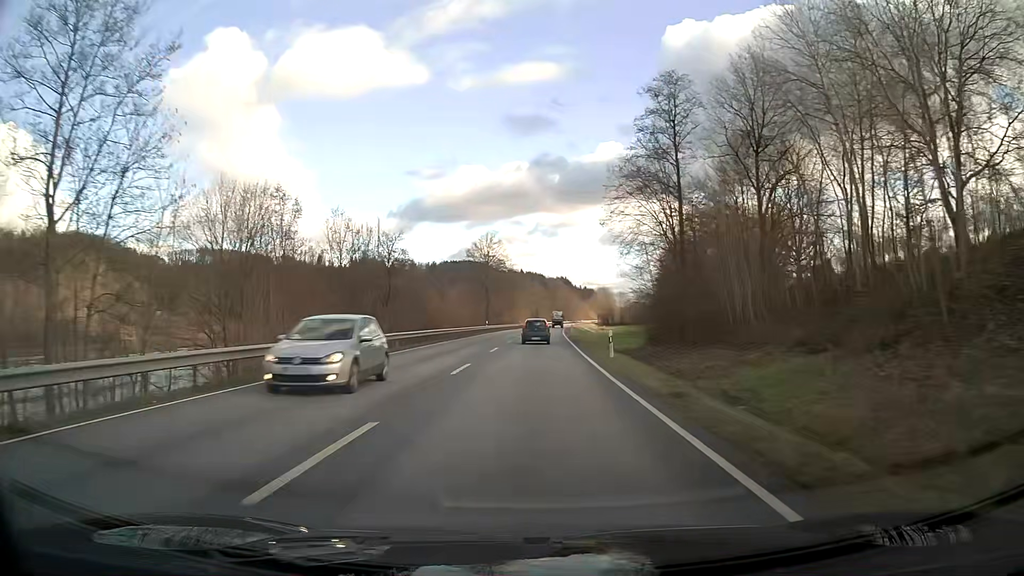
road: primary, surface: asphalt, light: Day
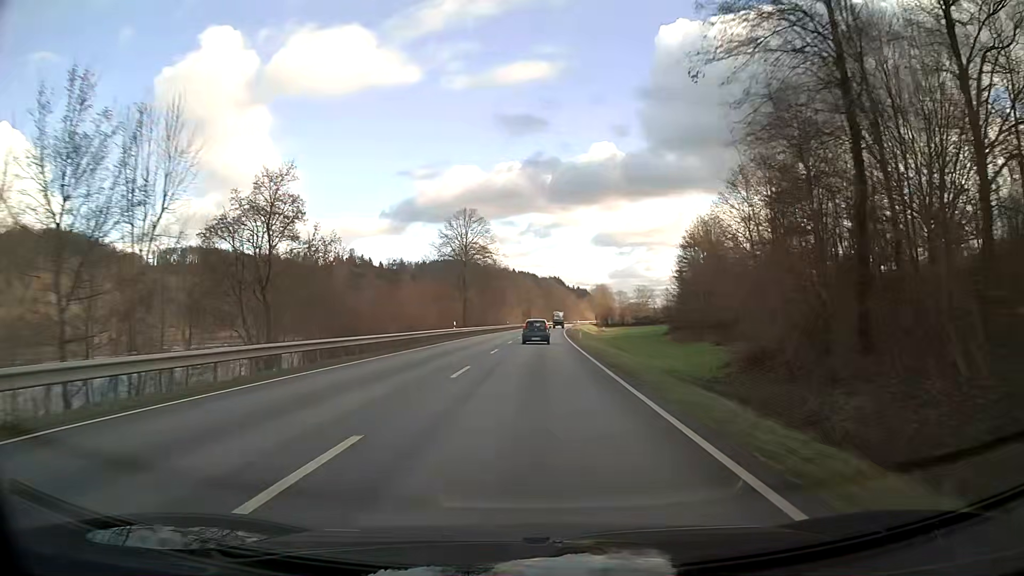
(+0.1, +25.3) m; +1°
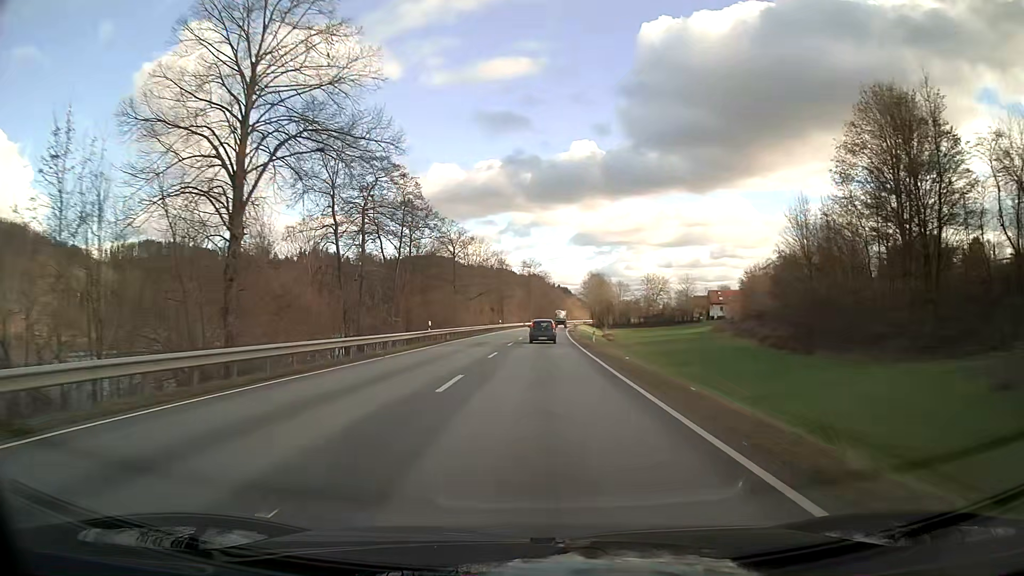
(+1.1, +63.6) m; +2°
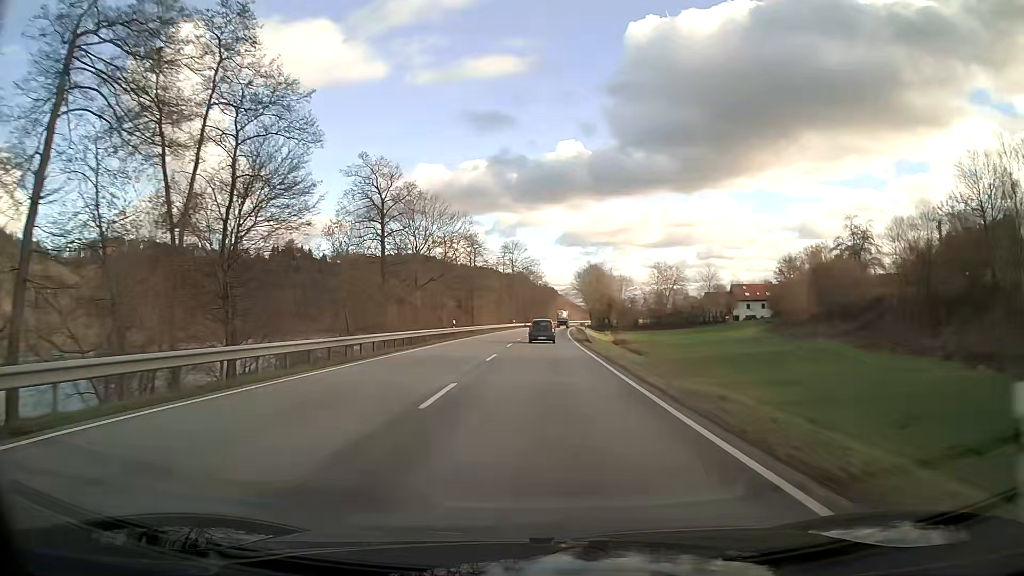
(+0.5, +38.8) m; +1°
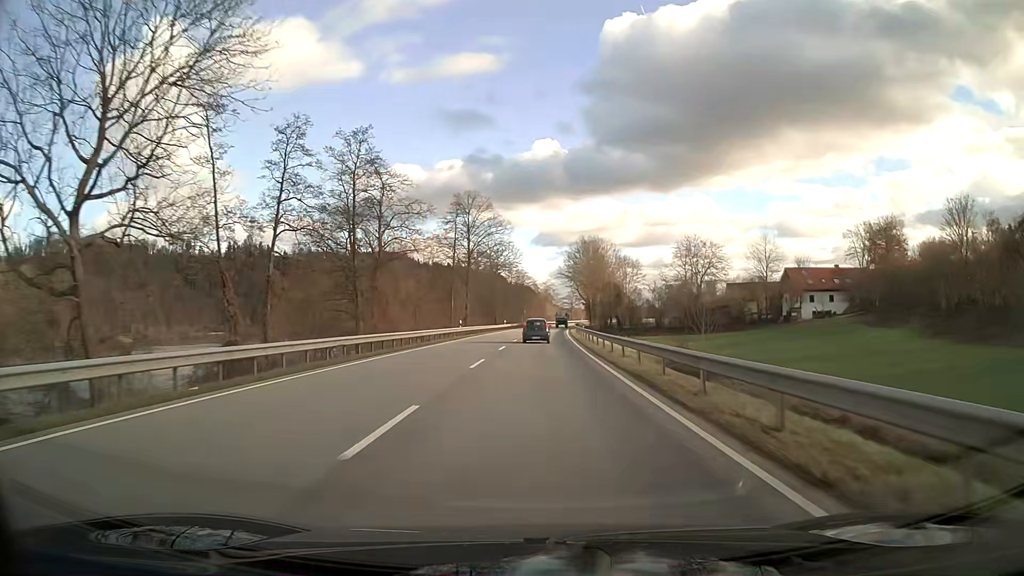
(+0.9, +52.1) m; +2°
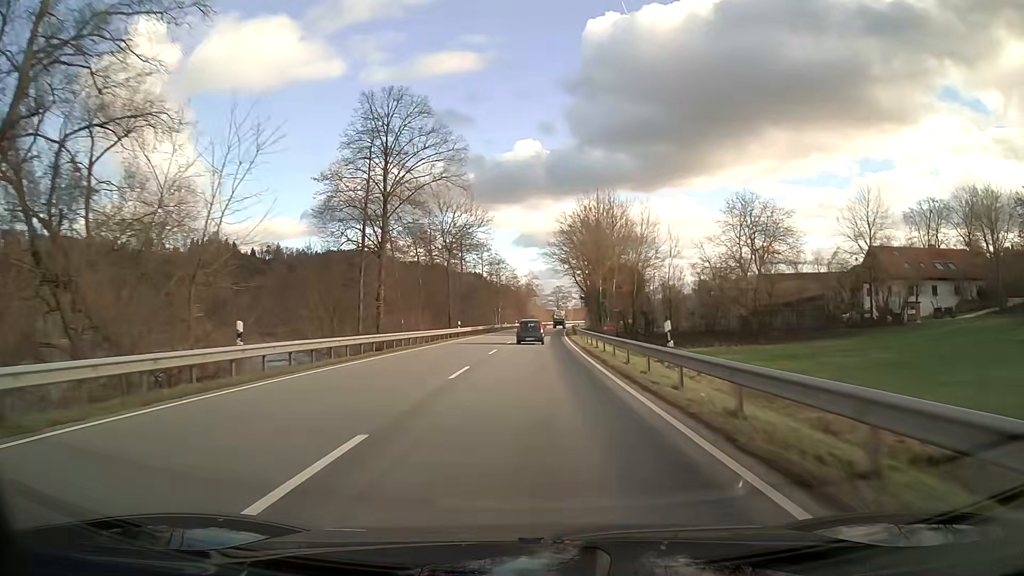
(+0.5, +39.0) m; +2°
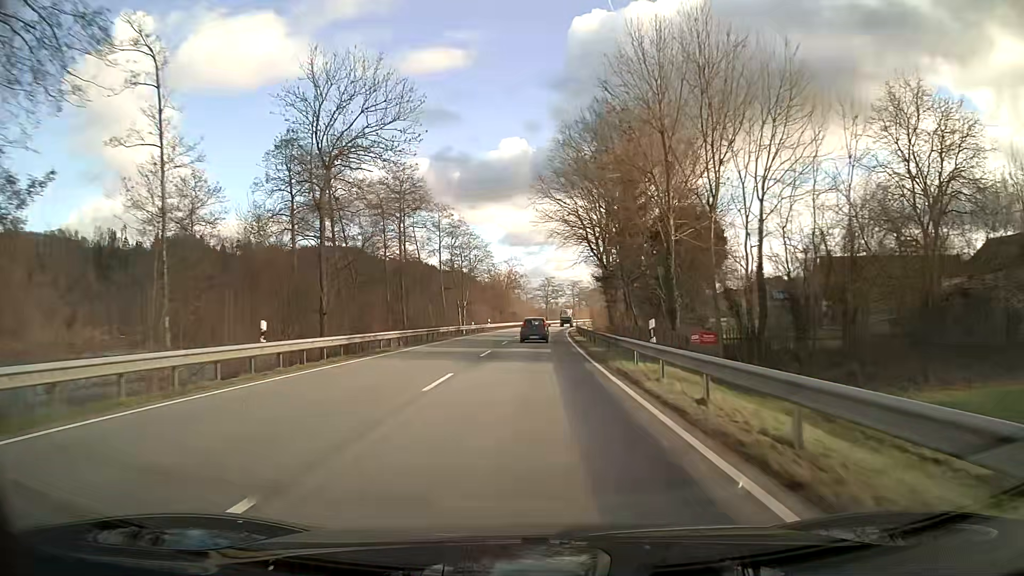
(+0.4, +38.7) m; +1°
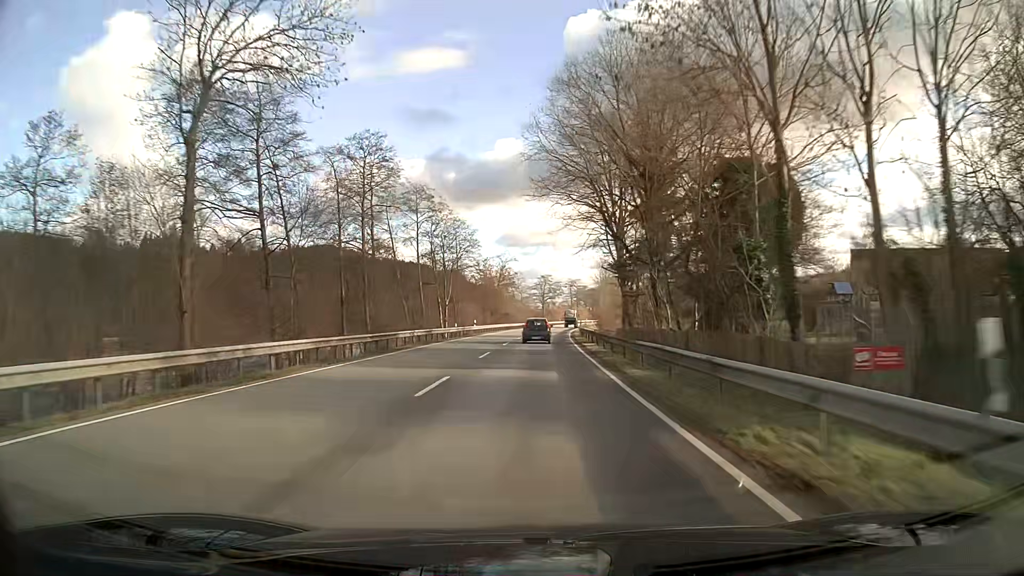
(0.0, +12.8) m; 0°
